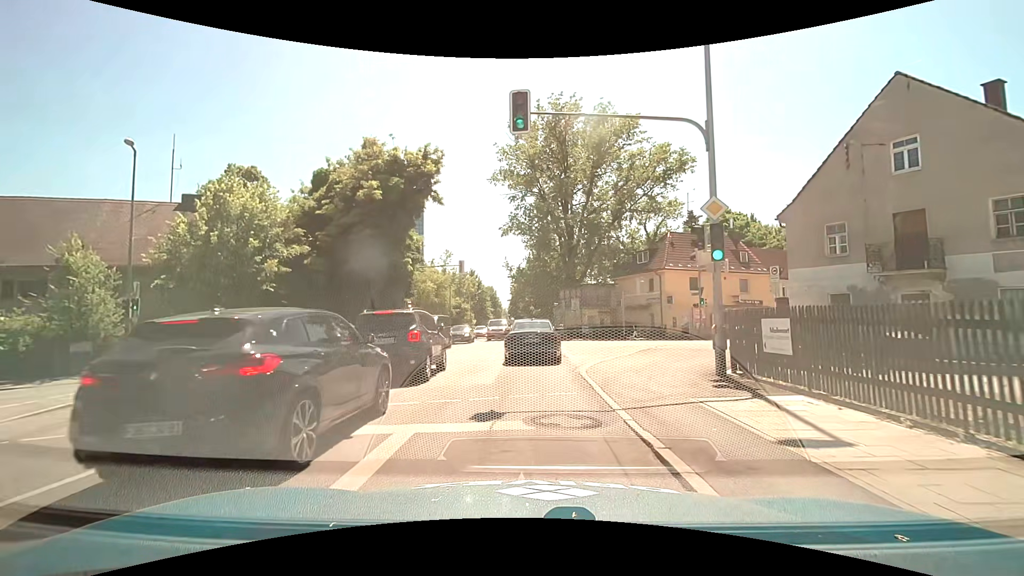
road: secondary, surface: asphalt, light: Day
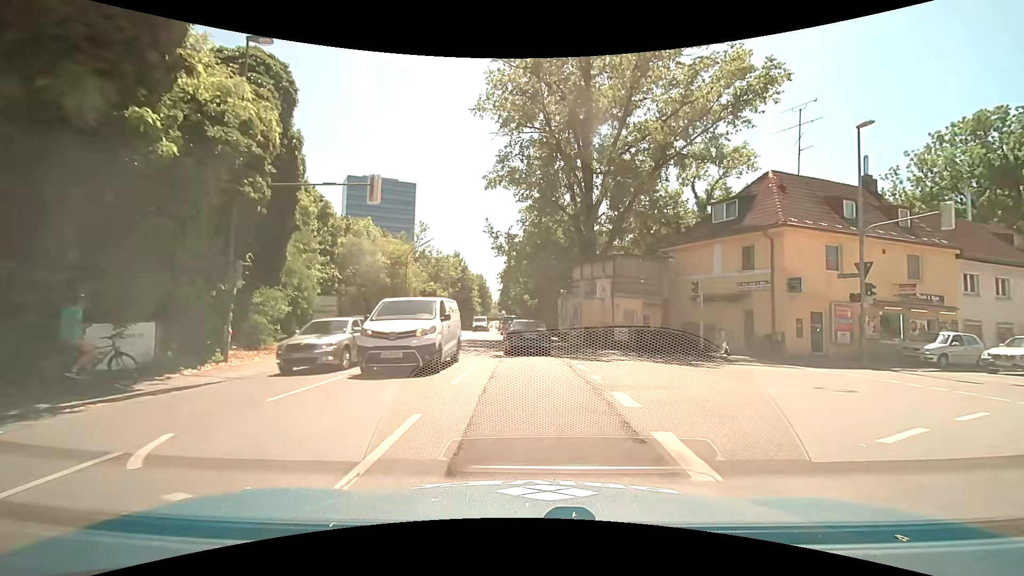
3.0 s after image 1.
(+0.1, +20.3) m; +1°
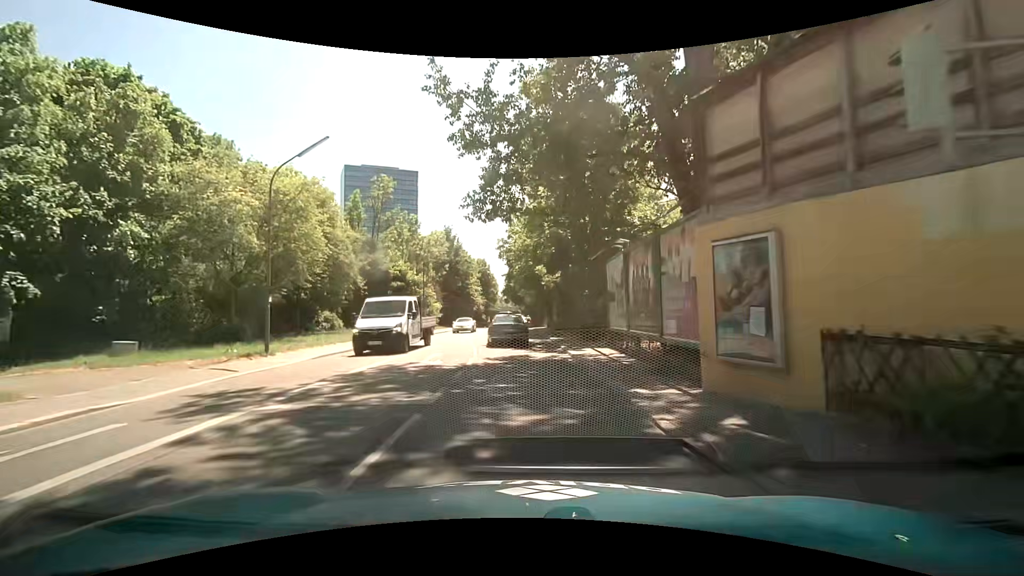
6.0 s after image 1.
(-0.1, +23.5) m; -1°
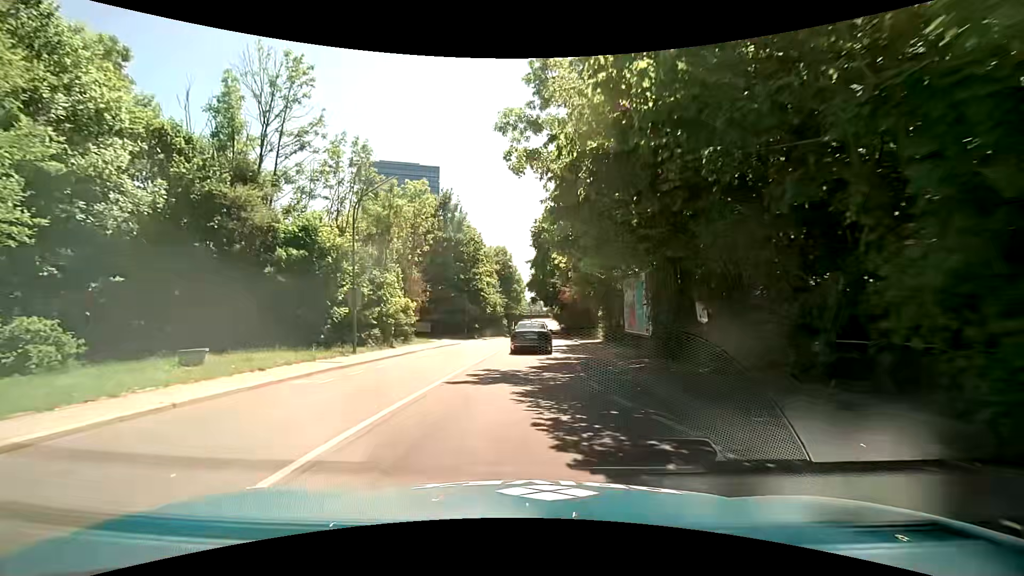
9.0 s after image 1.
(-0.9, +26.5) m; -3°
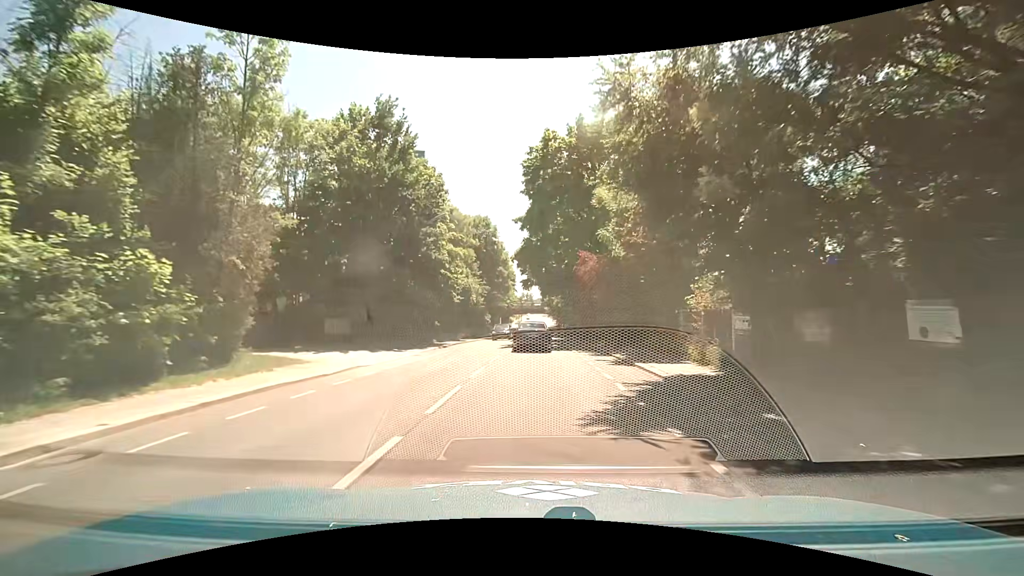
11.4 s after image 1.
(-0.2, +22.7) m; +1°
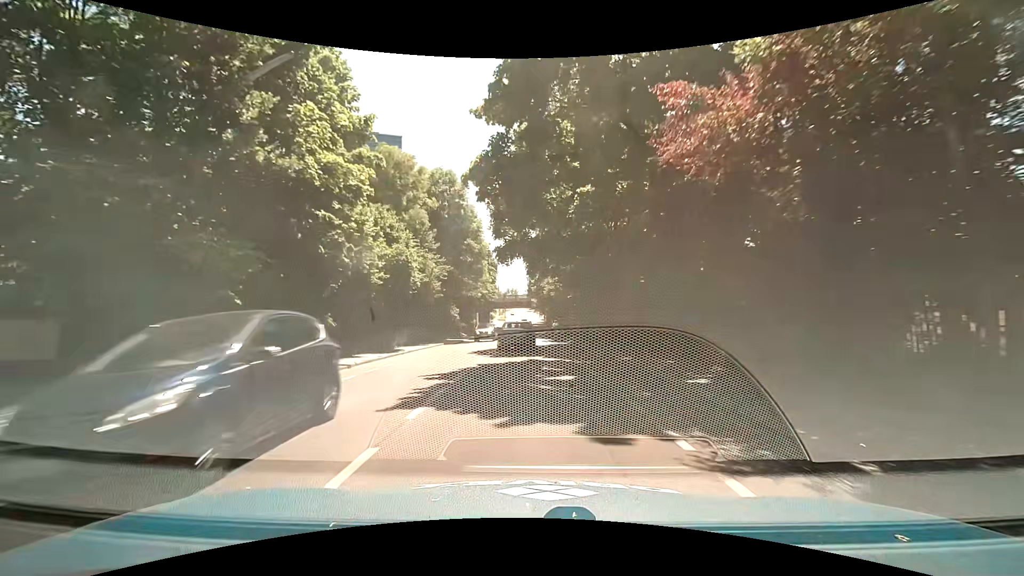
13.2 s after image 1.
(0.0, +18.8) m; +1°
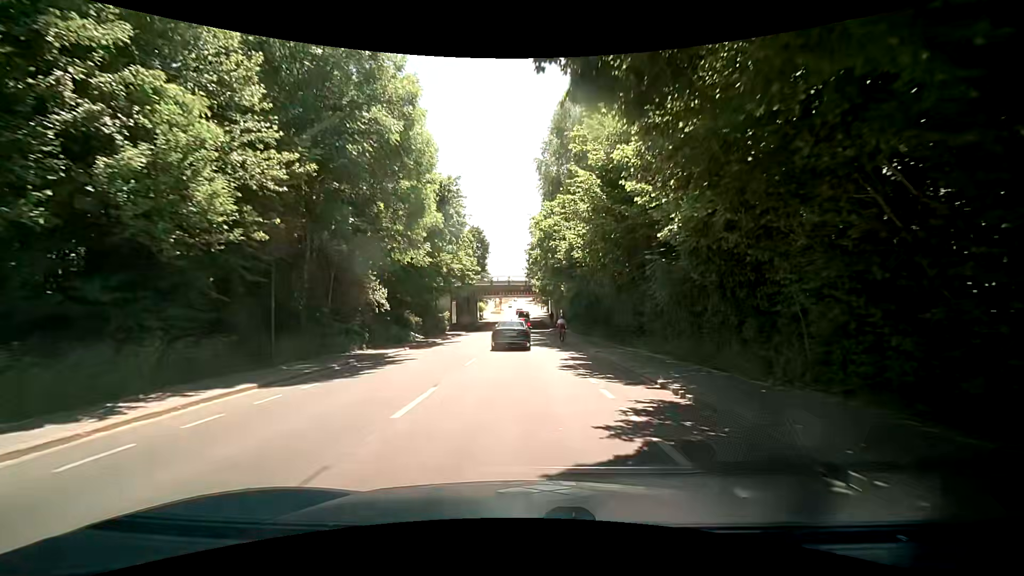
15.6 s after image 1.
(+0.1, +26.0) m; +1°
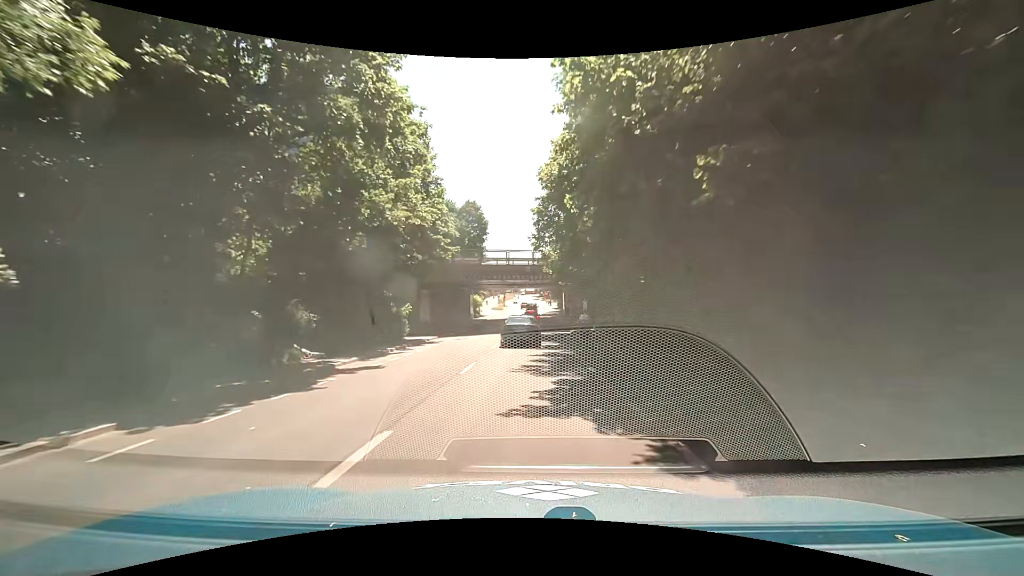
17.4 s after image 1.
(-0.4, +20.0) m; -1°
